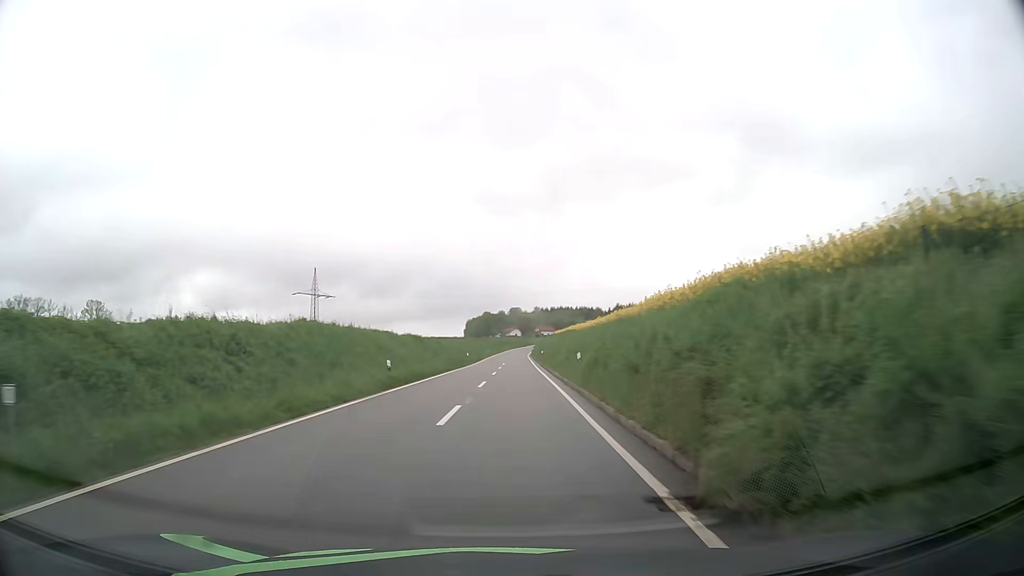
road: tertiary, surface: asphalt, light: Day
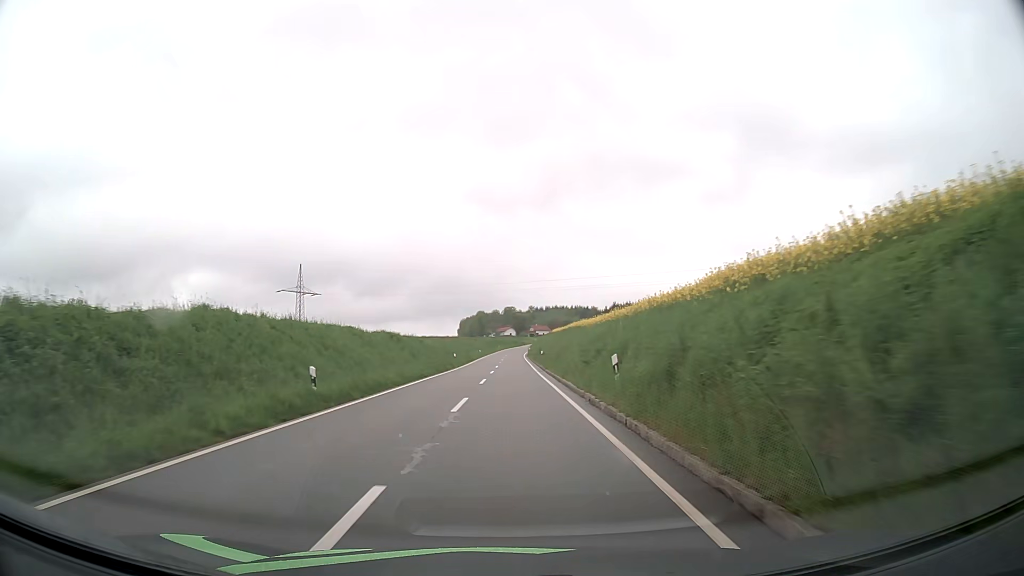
(0.0, +9.5) m; +1°
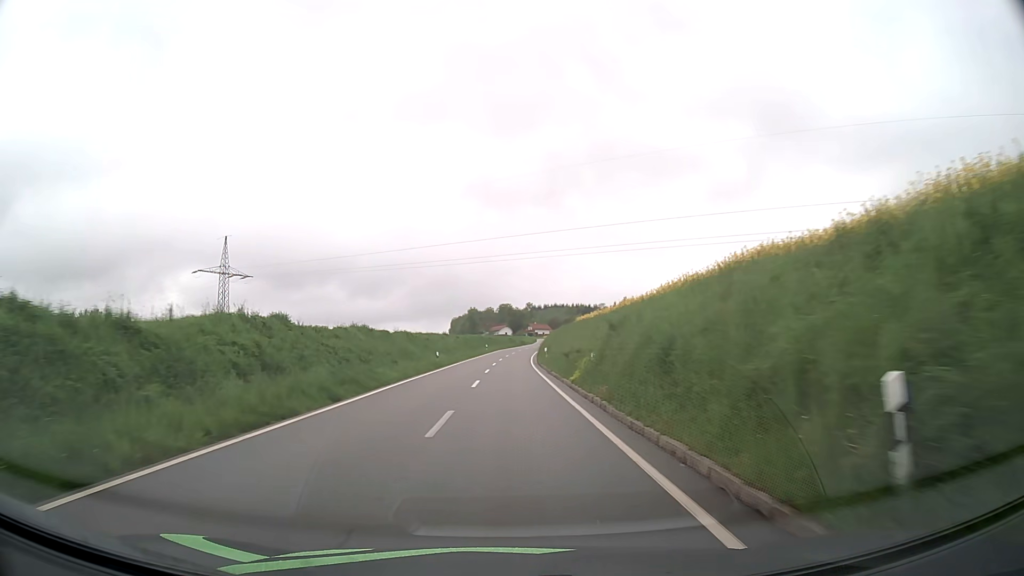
(+0.3, +52.7) m; 0°
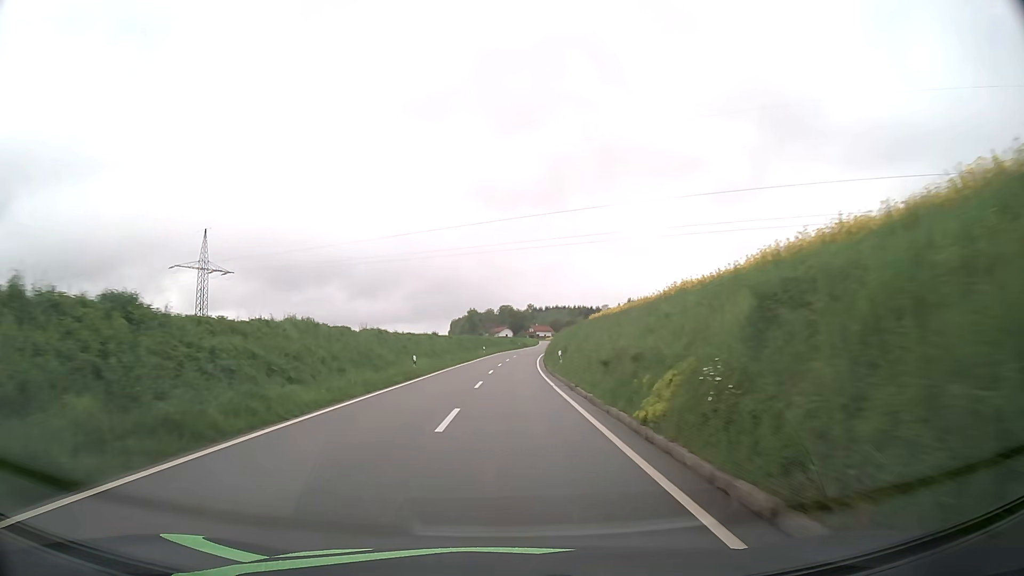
(0.0, +11.4) m; 0°
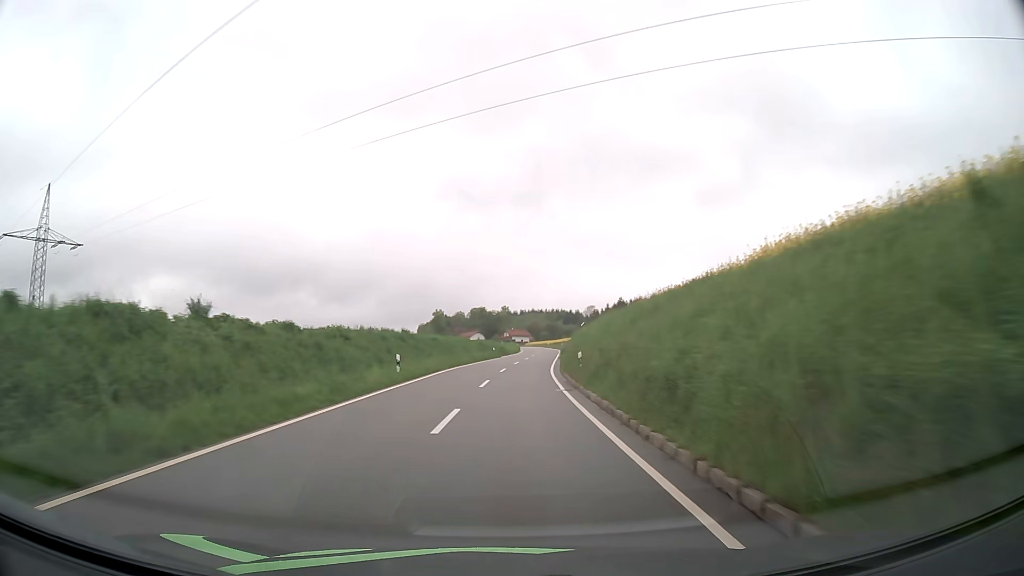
(+0.6, +48.5) m; +2°
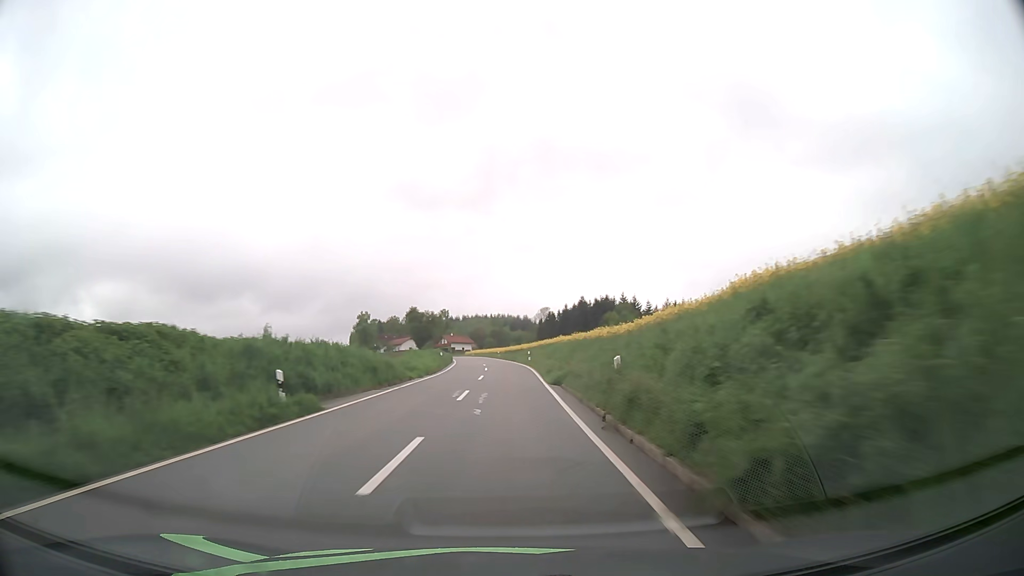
(+2.4, +52.2) m; +5°
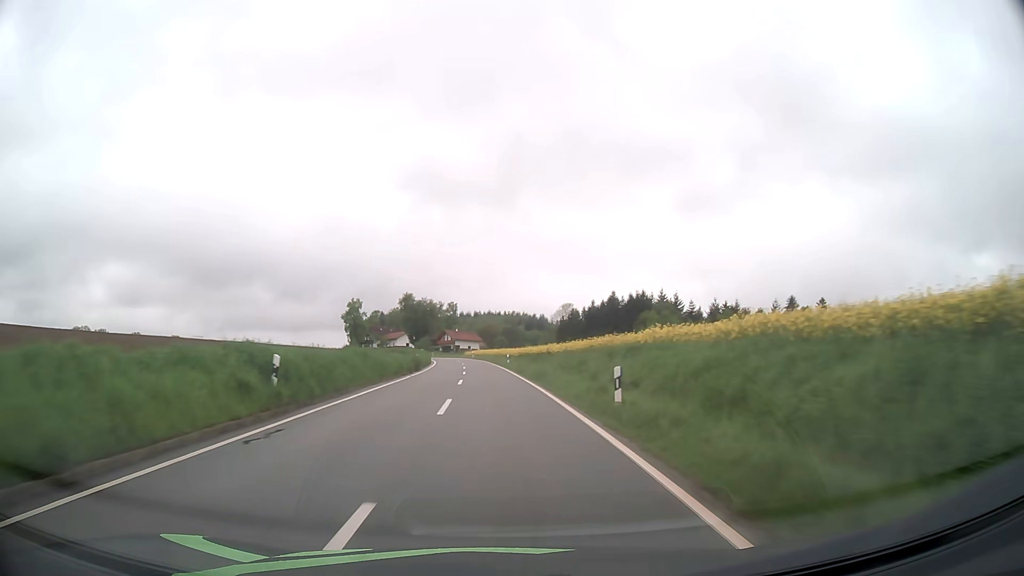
(0.0, +40.7) m; -1°
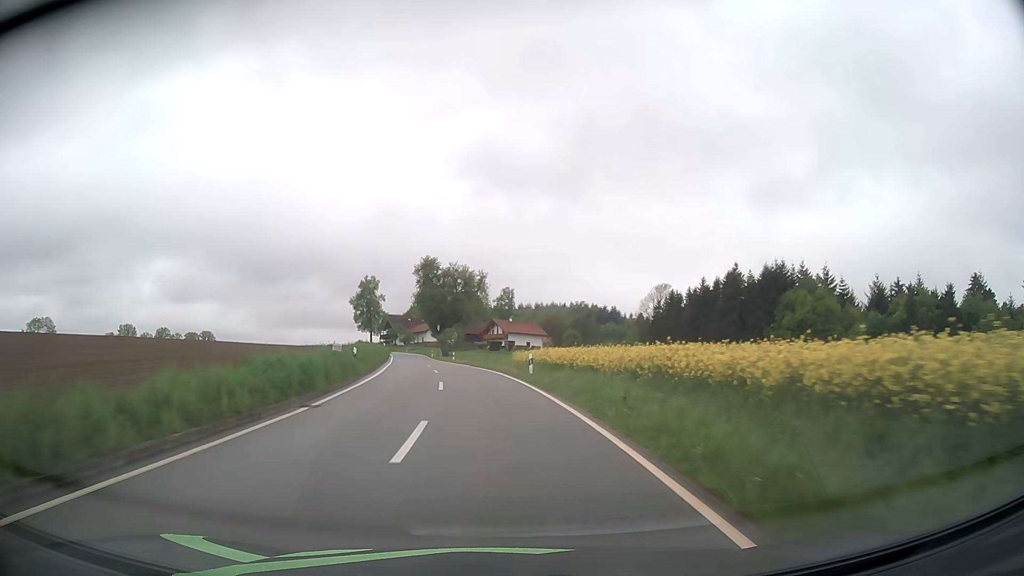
(-2.9, +65.6) m; -5°
(0, +10) (-1, +20) (-2, +30) (-3, +40) (-4, +50) (-6, +60) (-8, +69) (-9, +79) (-11, +89) (-13, +99) m
